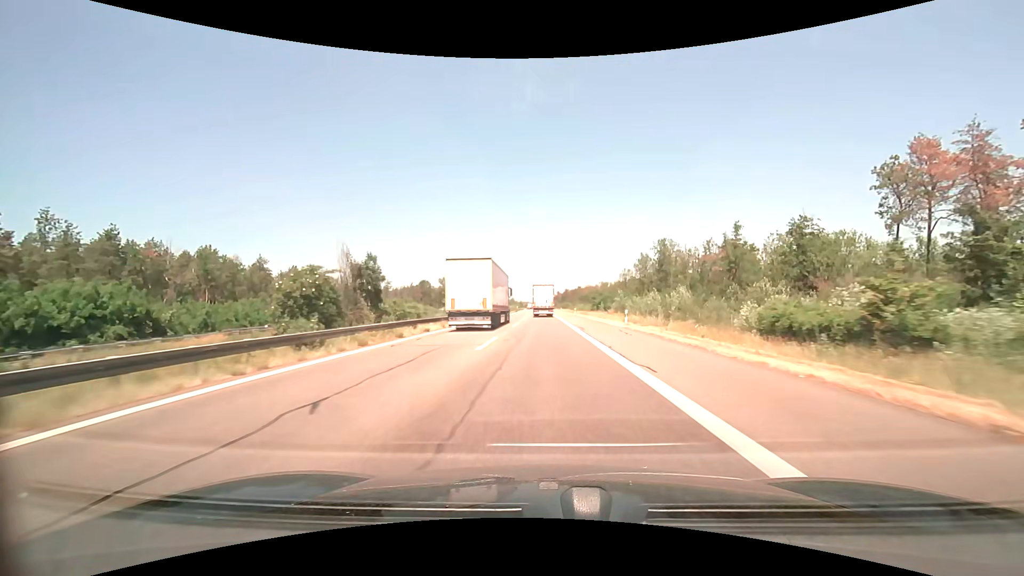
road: motorway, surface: asphalt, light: Day
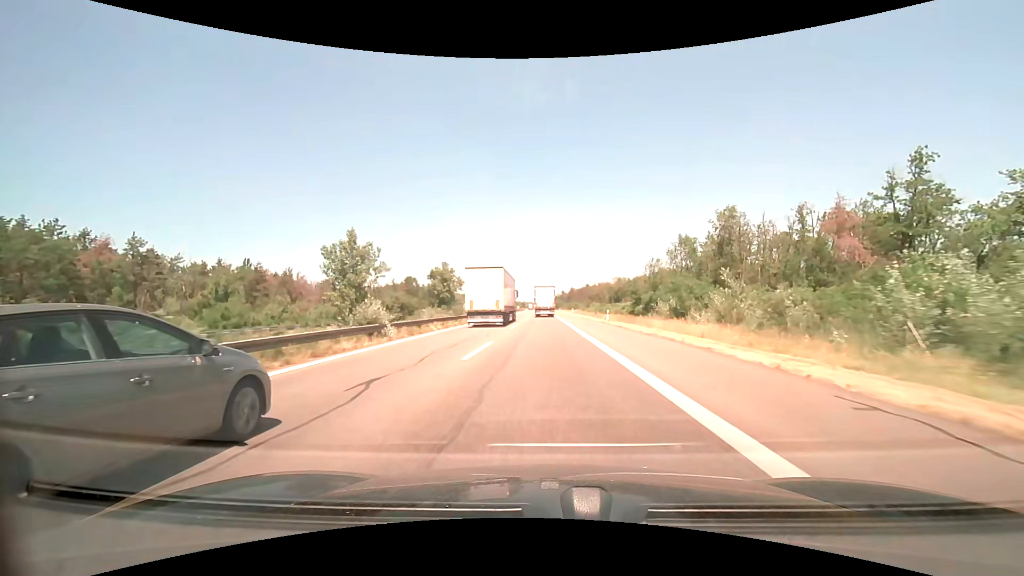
(-0.1, +39.1) m; 0°
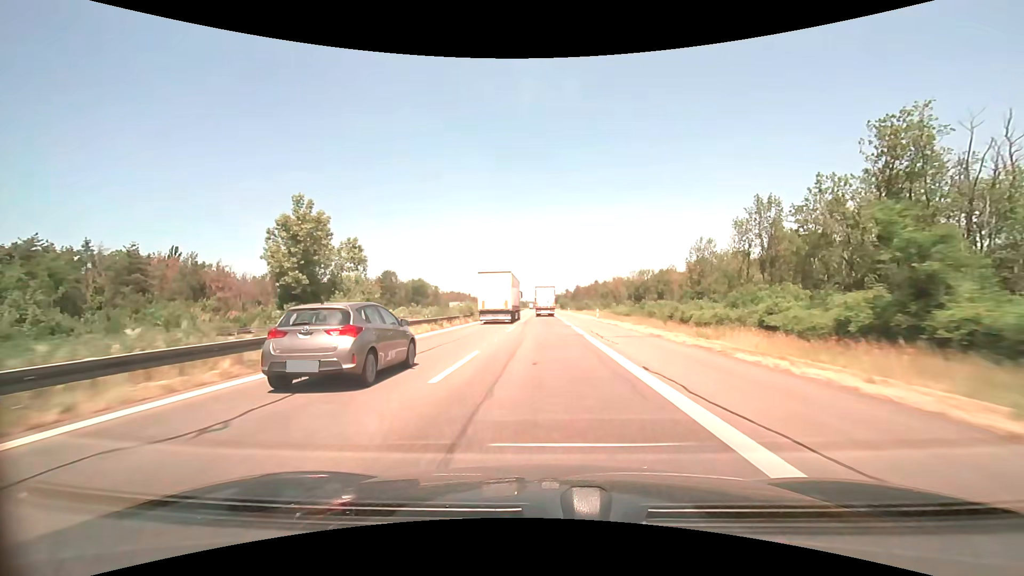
(-0.1, +39.8) m; 0°
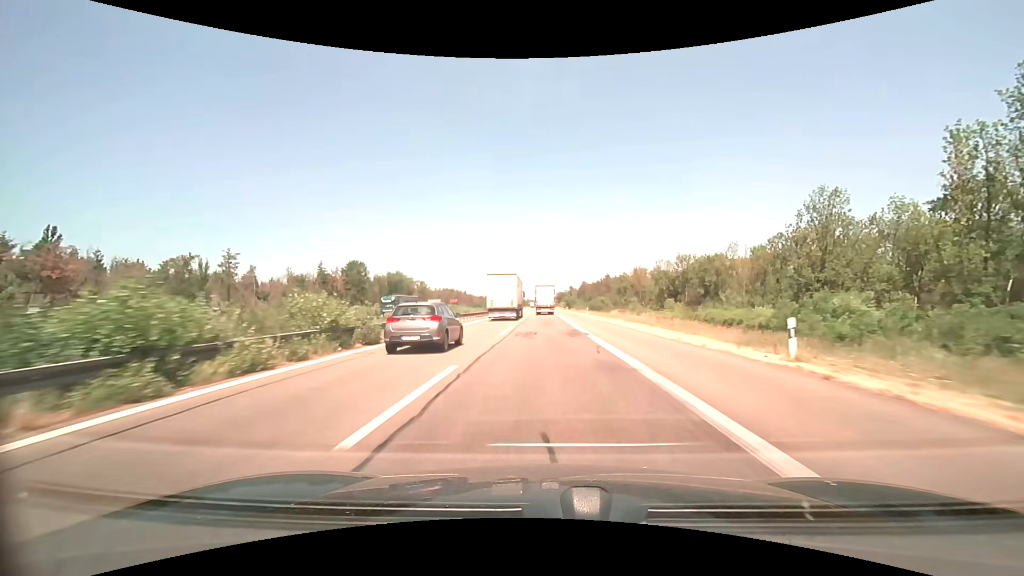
(-0.2, +40.1) m; 0°
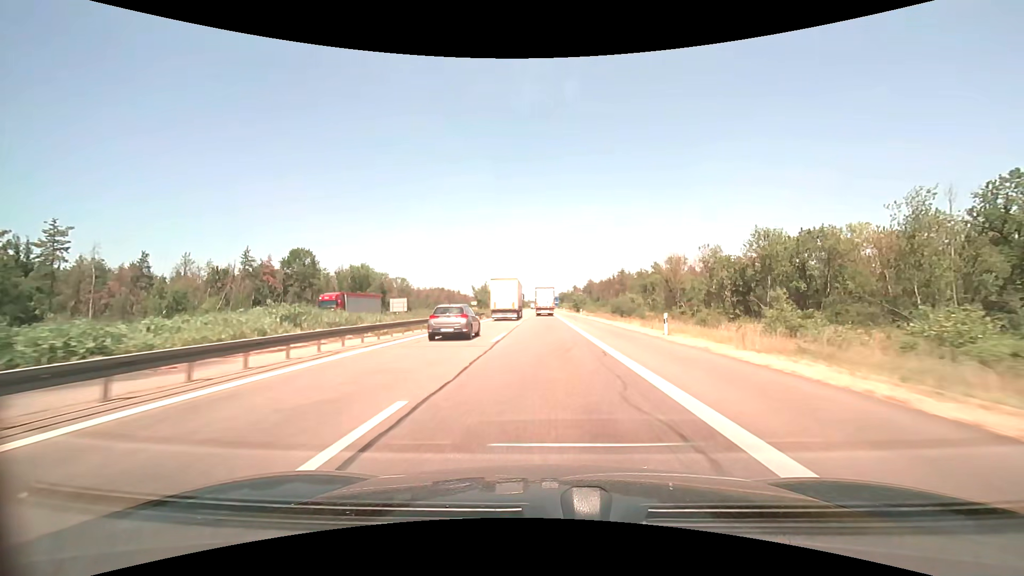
(-0.2, +39.9) m; 0°
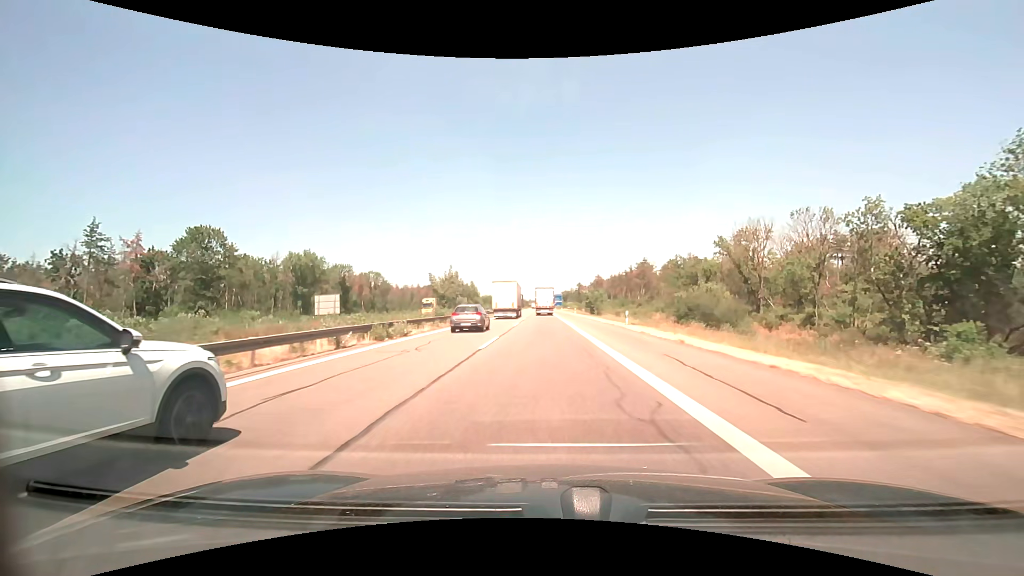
(0.0, +39.6) m; 0°
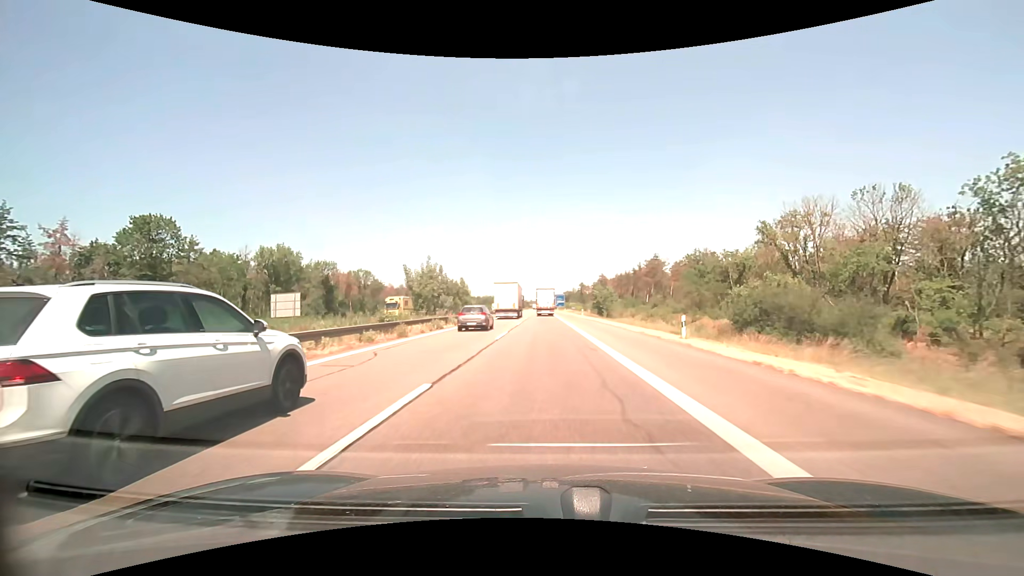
(0.0, +13.2) m; 0°
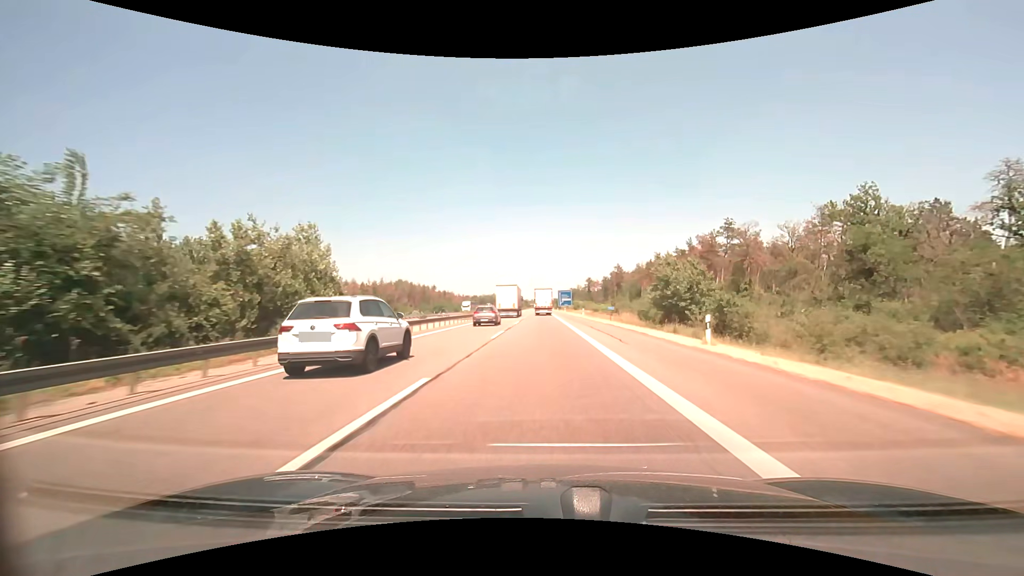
(0.0, +53.5) m; 0°
(0, +10) (0, +20) (0, +30) (0, +40) (0, +50) (0, +60) (0, +70) (0, +80) (0, +90) (-1, +100) m
